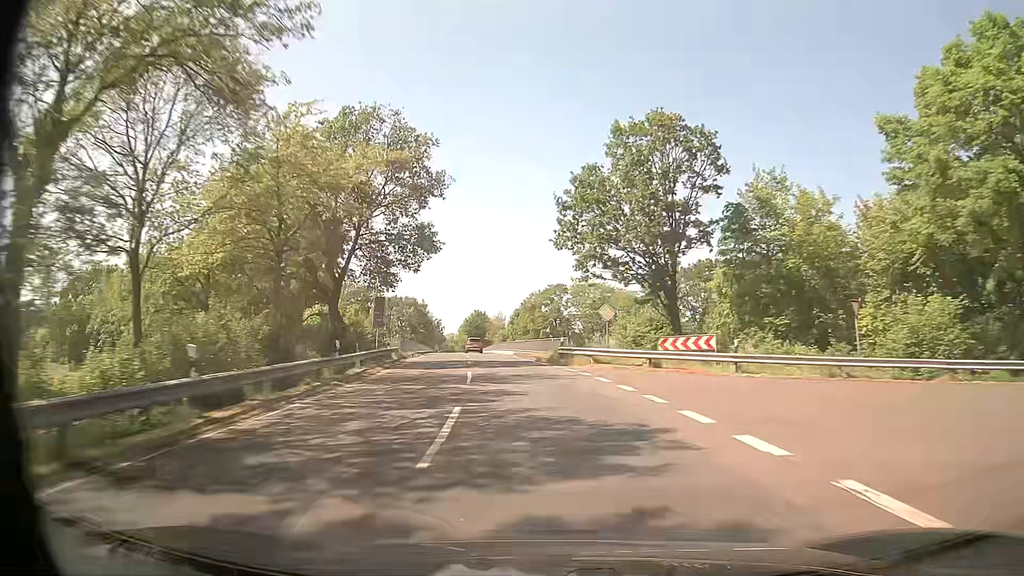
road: secondary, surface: asphalt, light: Day
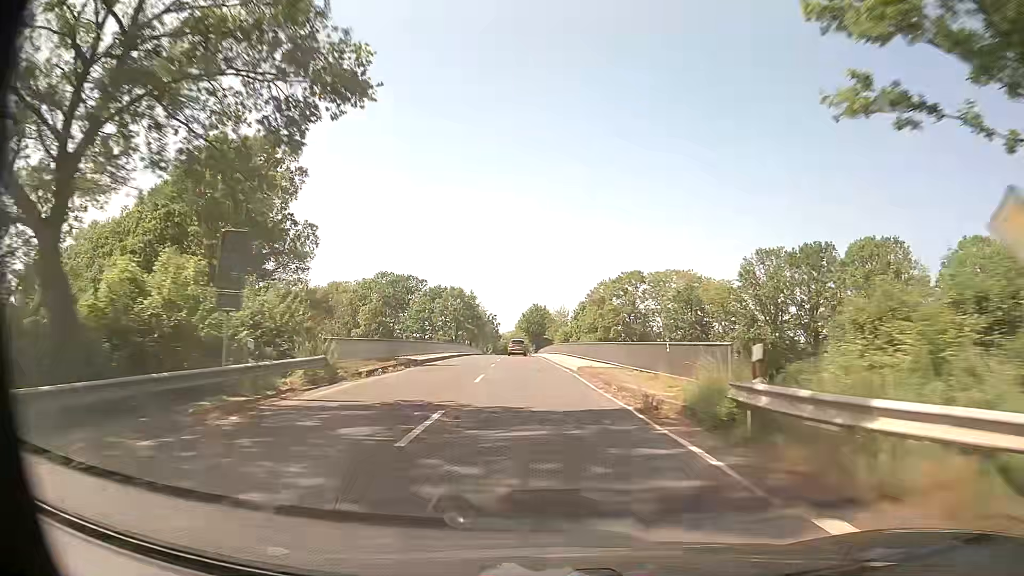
(-1.2, +24.9) m; -6°
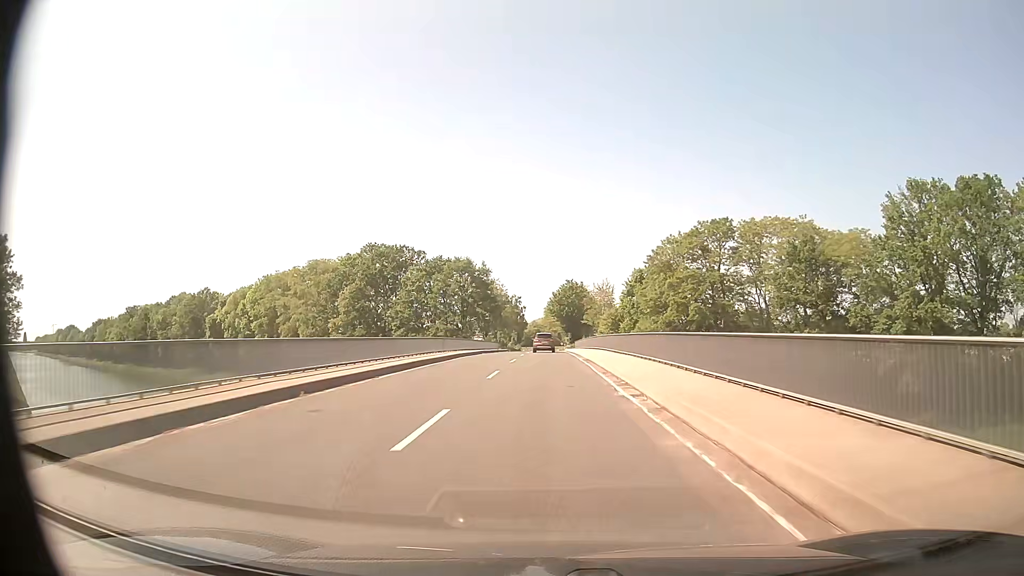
(-1.0, +36.7) m; -3°
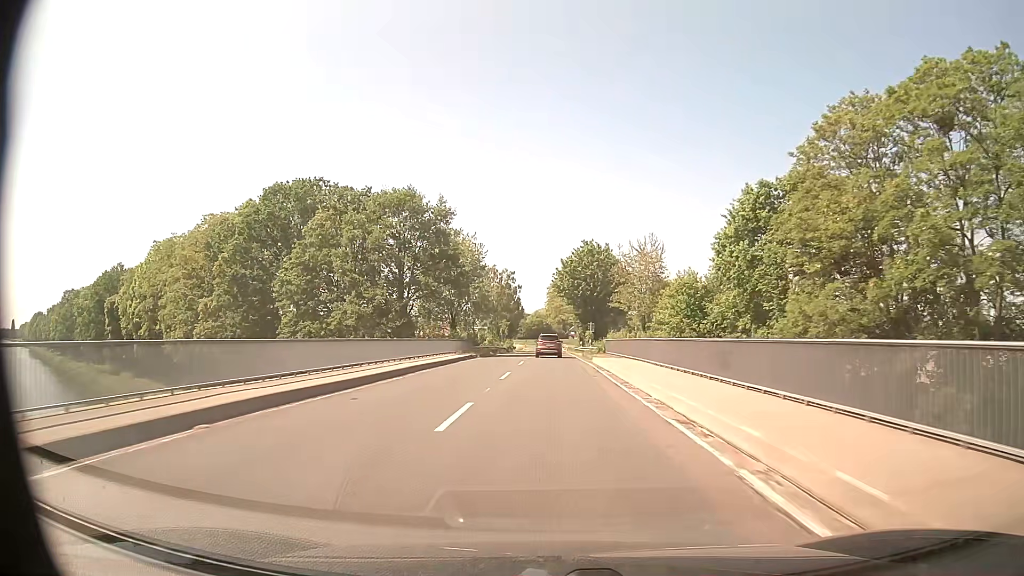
(-0.1, +46.4) m; 0°
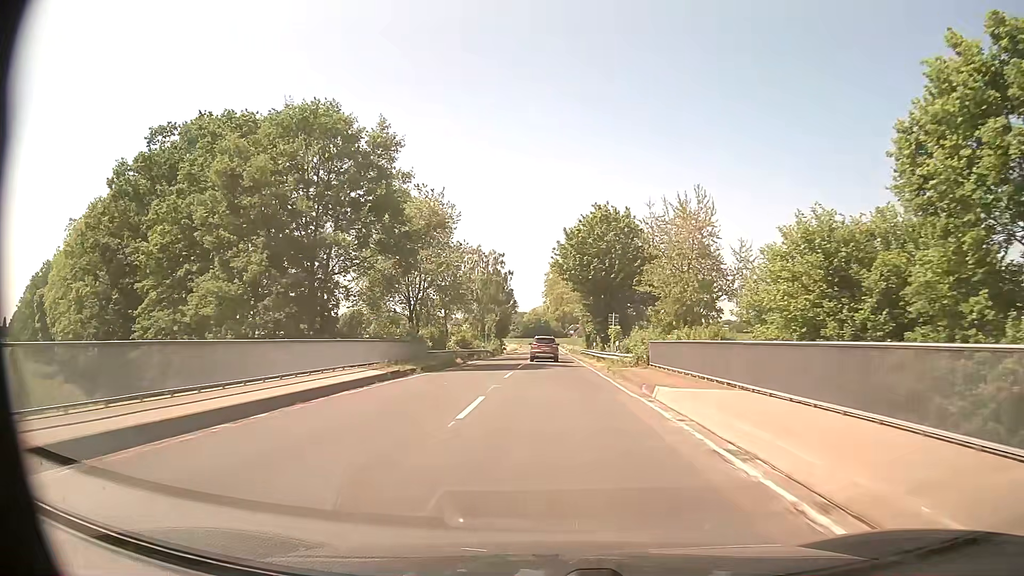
(0.0, +22.1) m; 0°
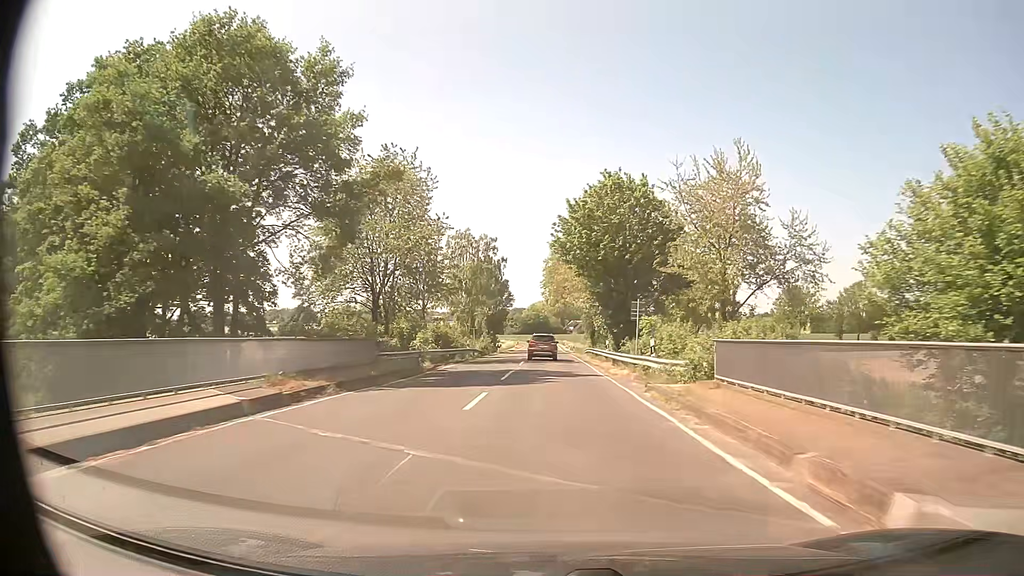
(0.0, +10.9) m; 0°
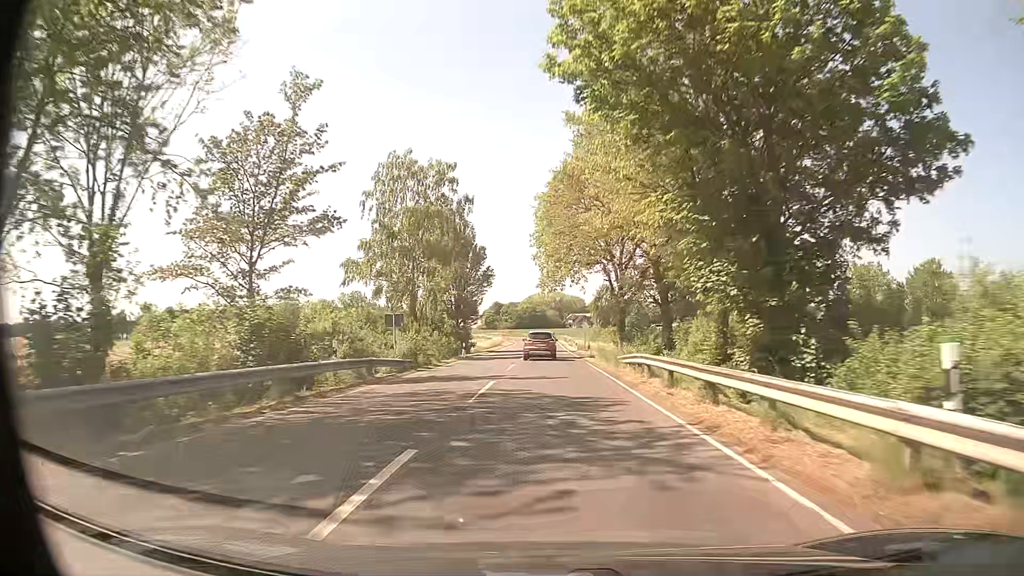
(+0.1, +31.7) m; 0°
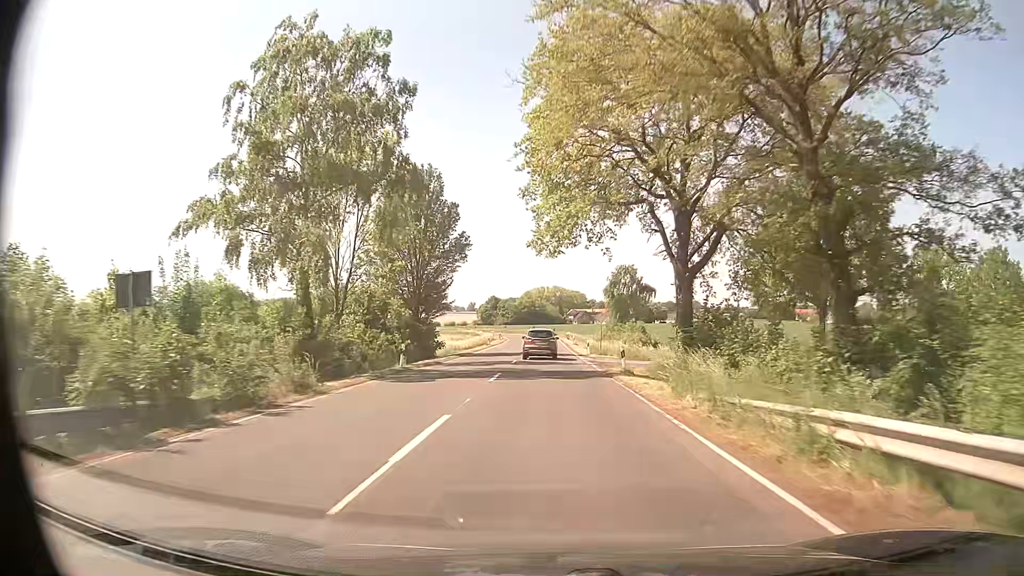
(-0.1, +20.4) m; 0°
(0, +10) (0, +20) (0, +30) (0, +40) (+1, +50) (+1, +60) (+1, +70) (+1, +80) (+1, +90) (0, +100) m
